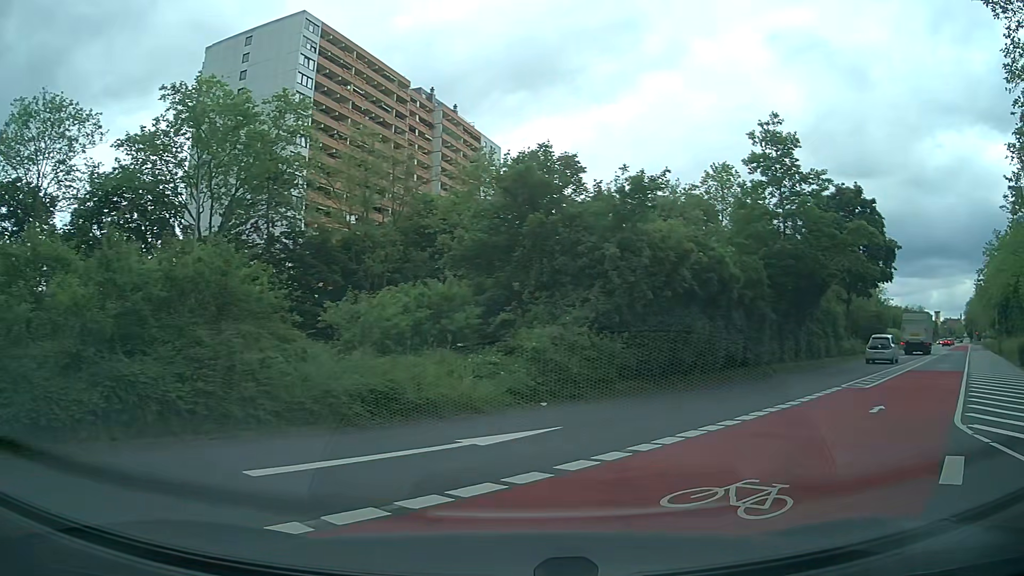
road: residential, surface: asphalt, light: Day
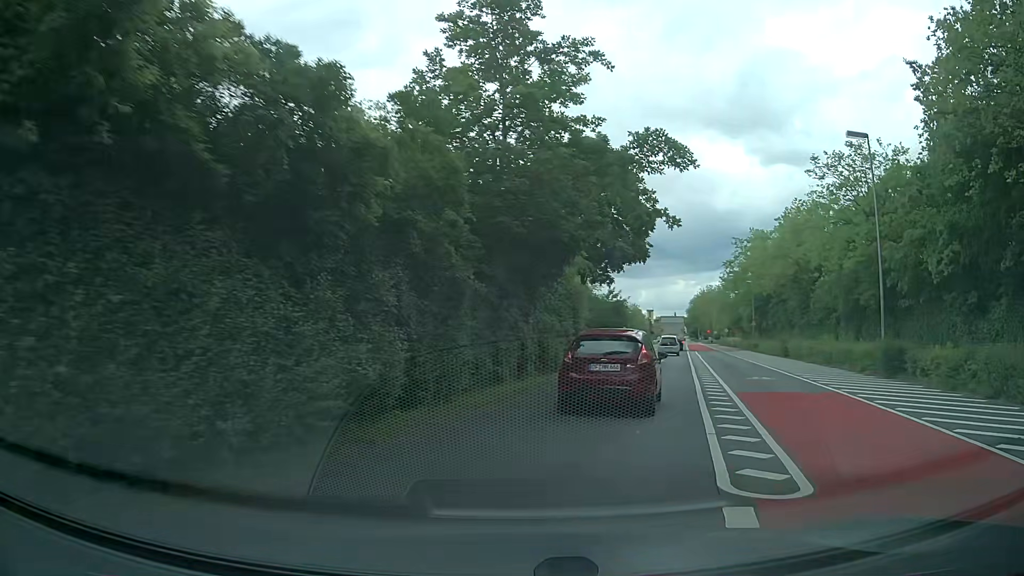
(+4.3, +13.8) m; +26°
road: secondary
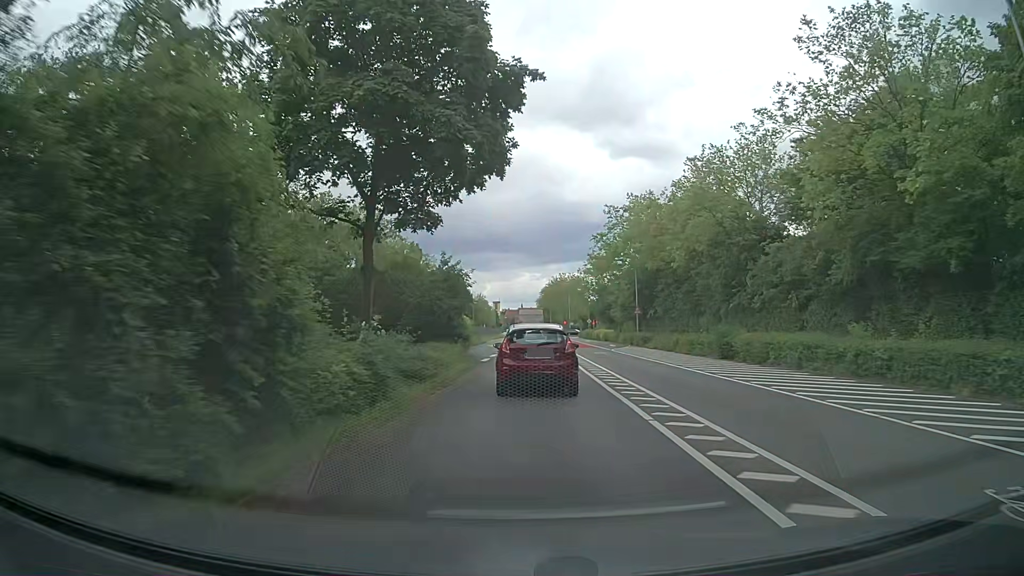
(+3.0, +19.4) m; +12°
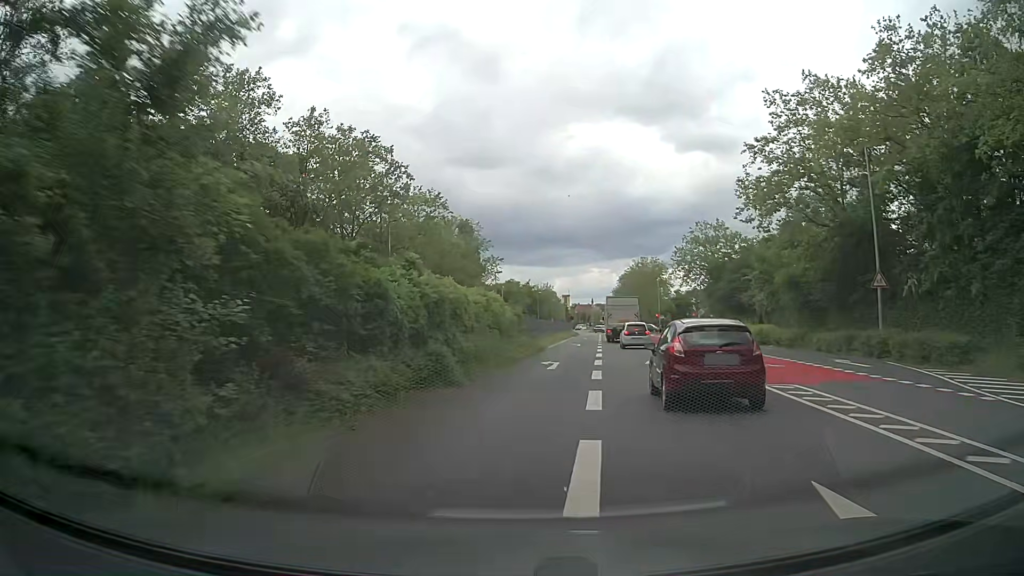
(-0.9, +36.7) m; -6°
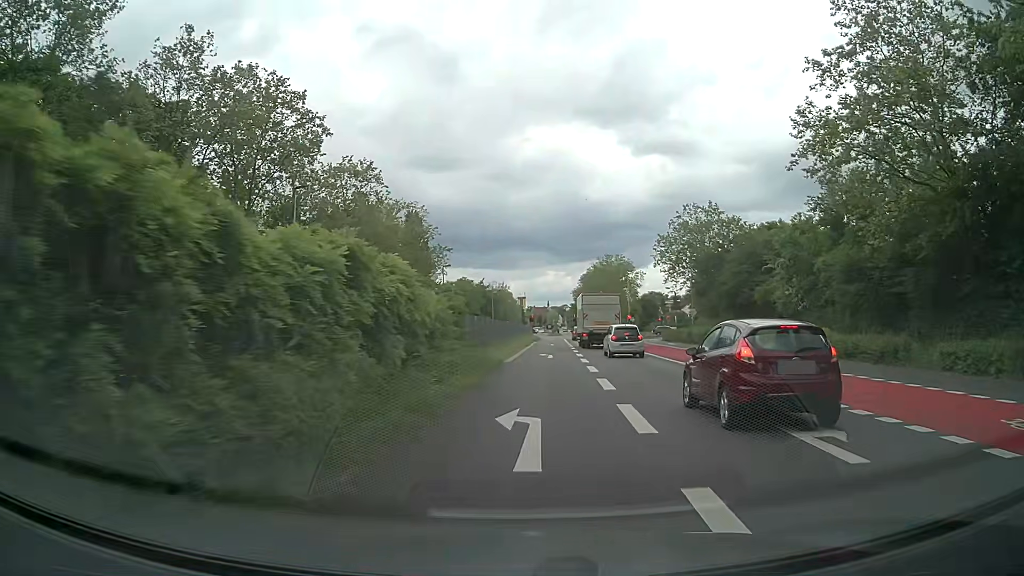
(+0.5, +14.5) m; +5°
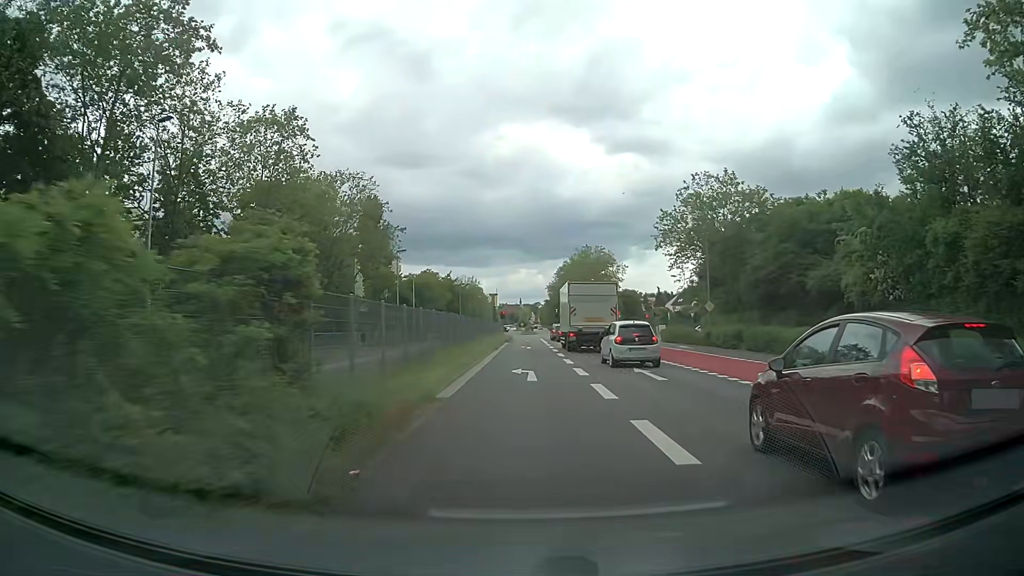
(+0.2, +14.4) m; +2°
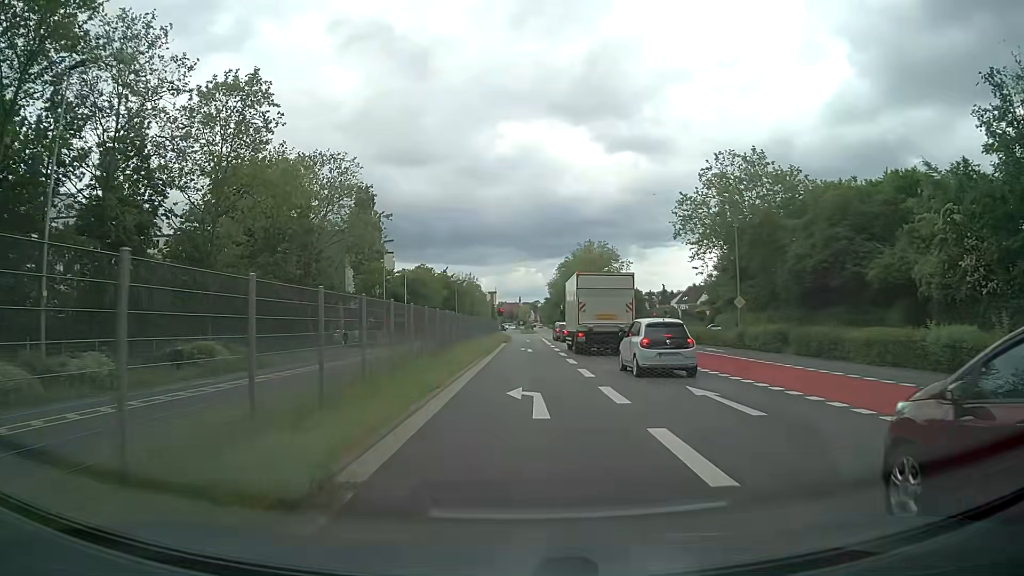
(0.0, +7.0) m; 0°
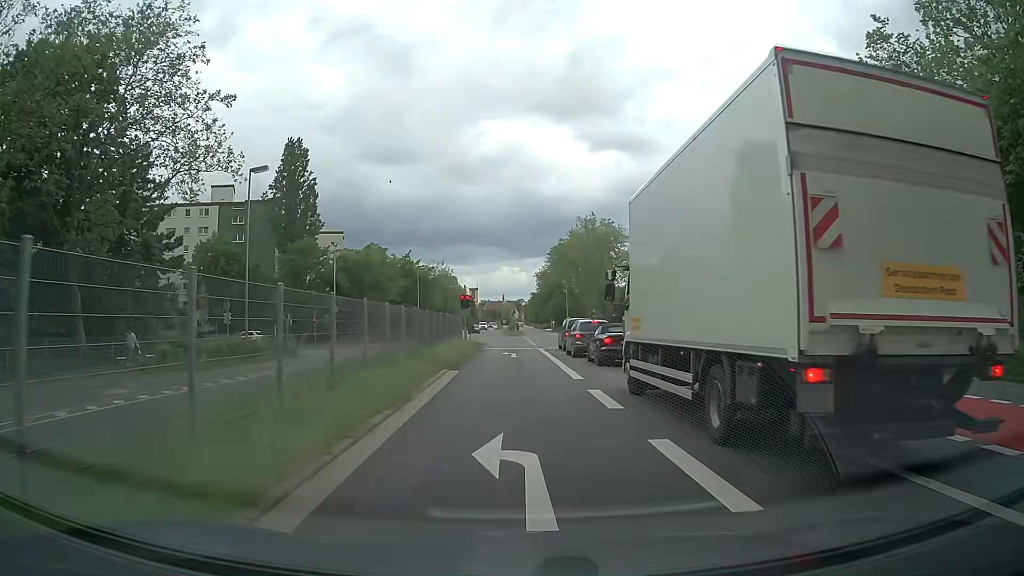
(+0.3, +31.1) m; +1°
